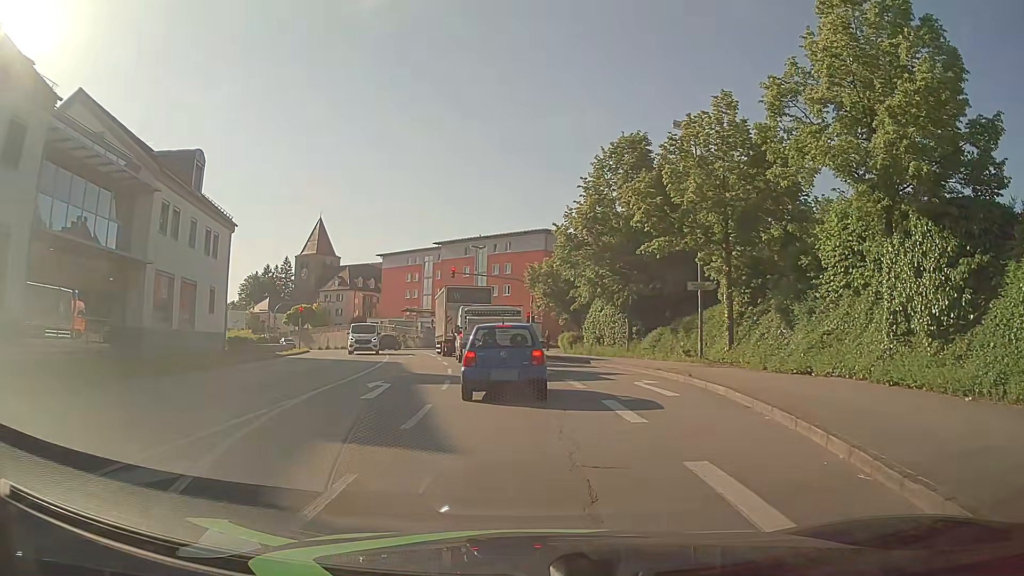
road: tertiary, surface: asphalt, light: Day
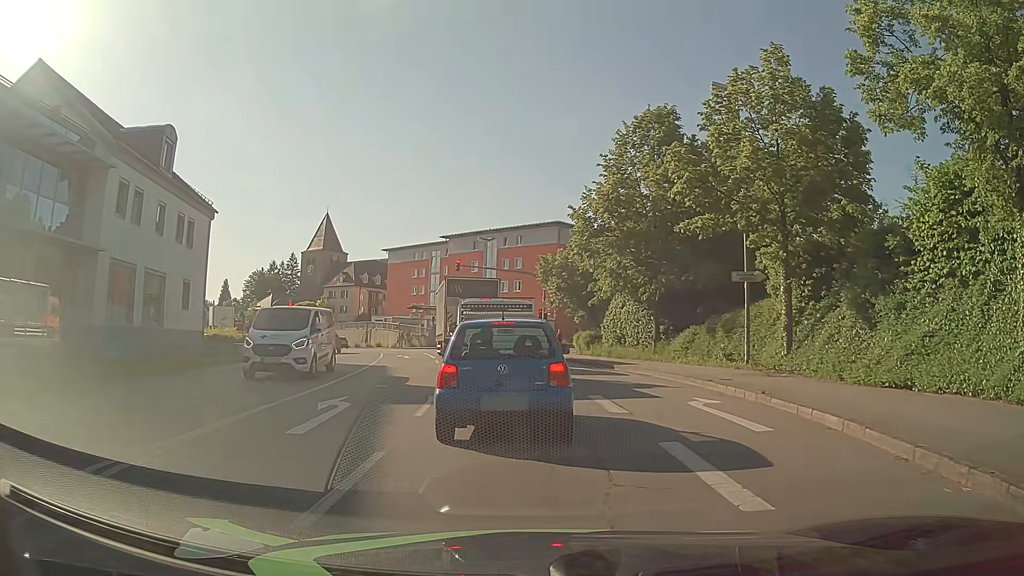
(-0.1, +4.6) m; +1°
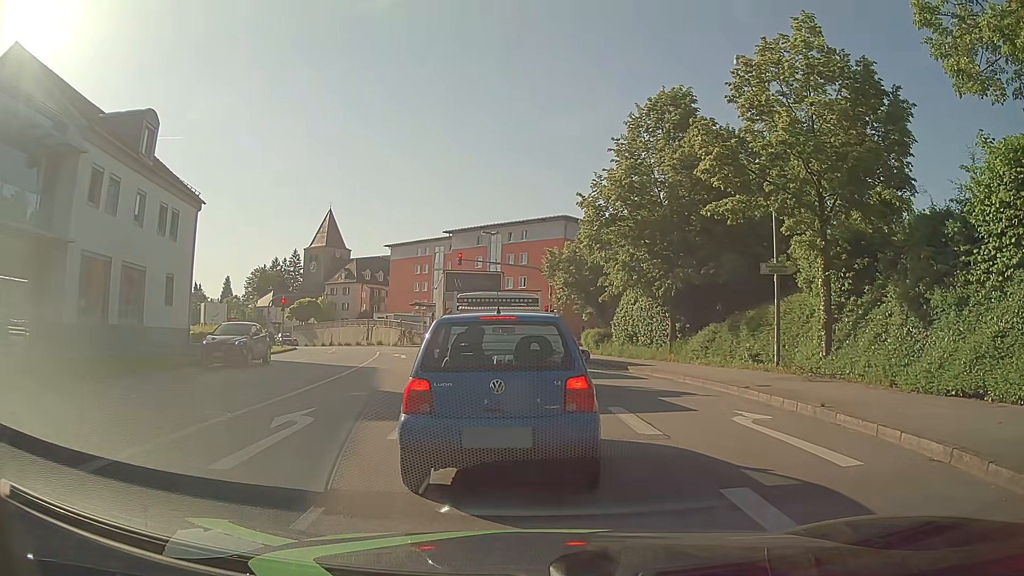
(-0.1, +2.3) m; -1°
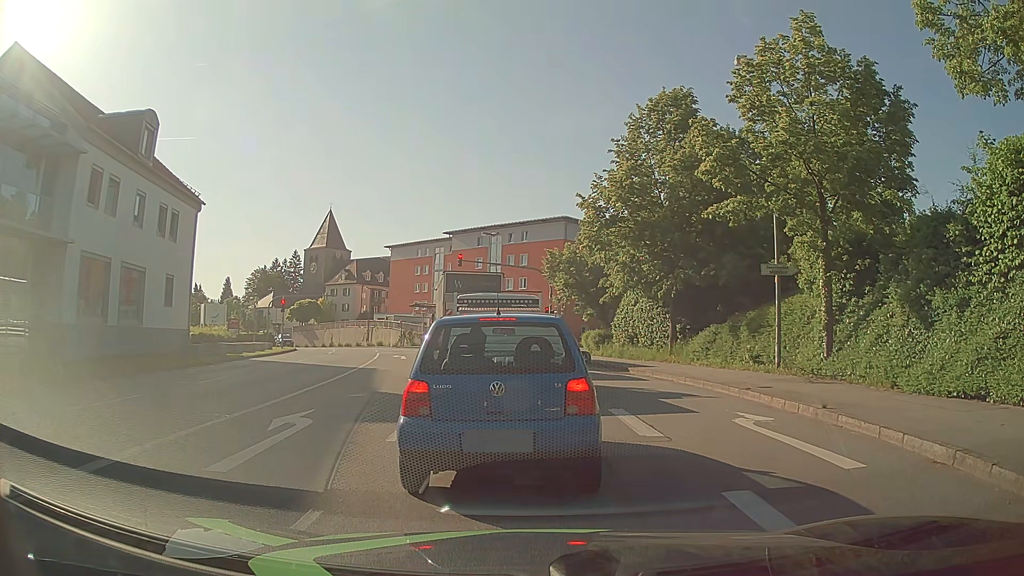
(0.0, +0.2) m; 0°
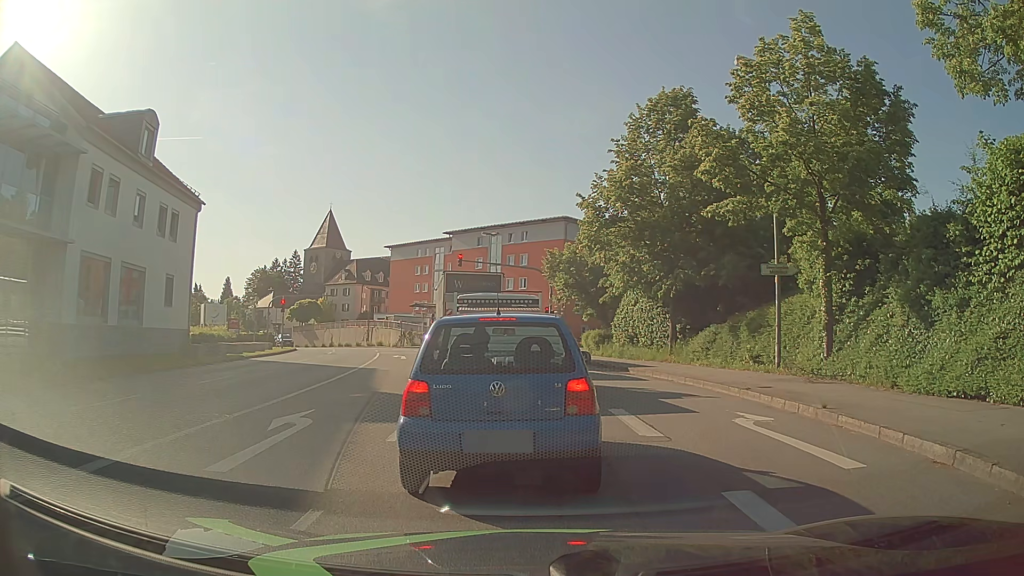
(0.0, 0.0) m; 0°
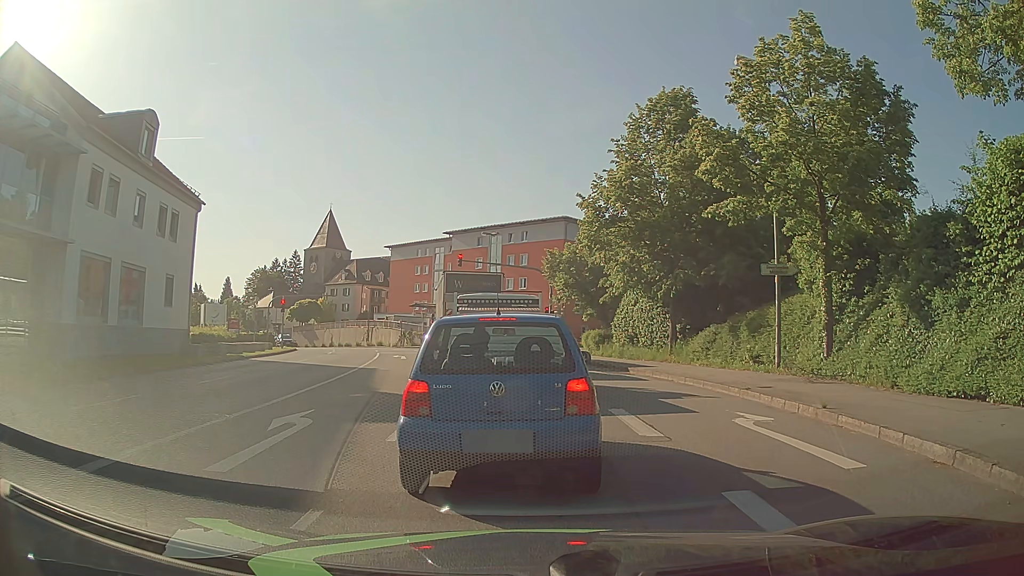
(0.0, 0.0) m; 0°
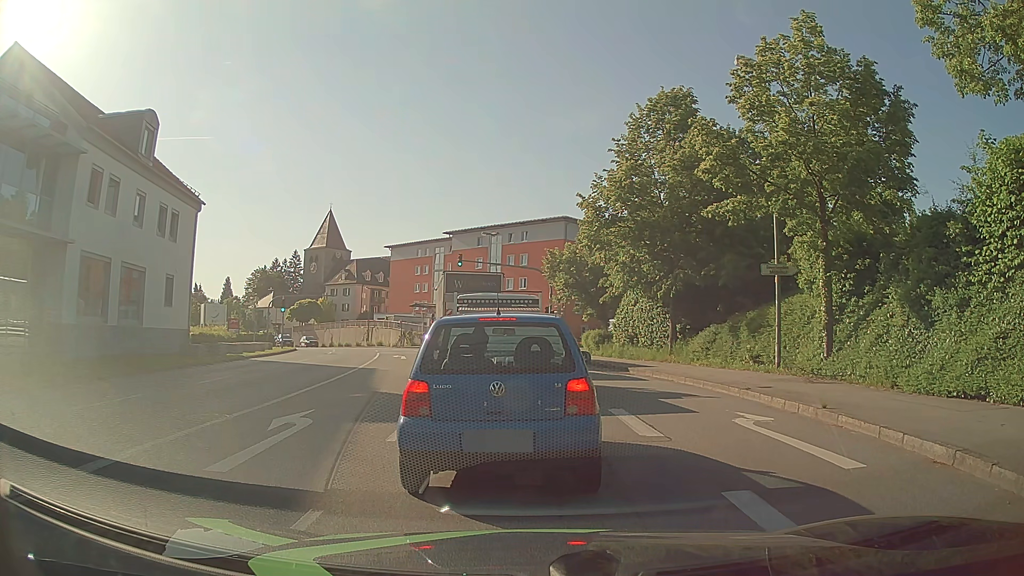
(0.0, 0.0) m; 0°
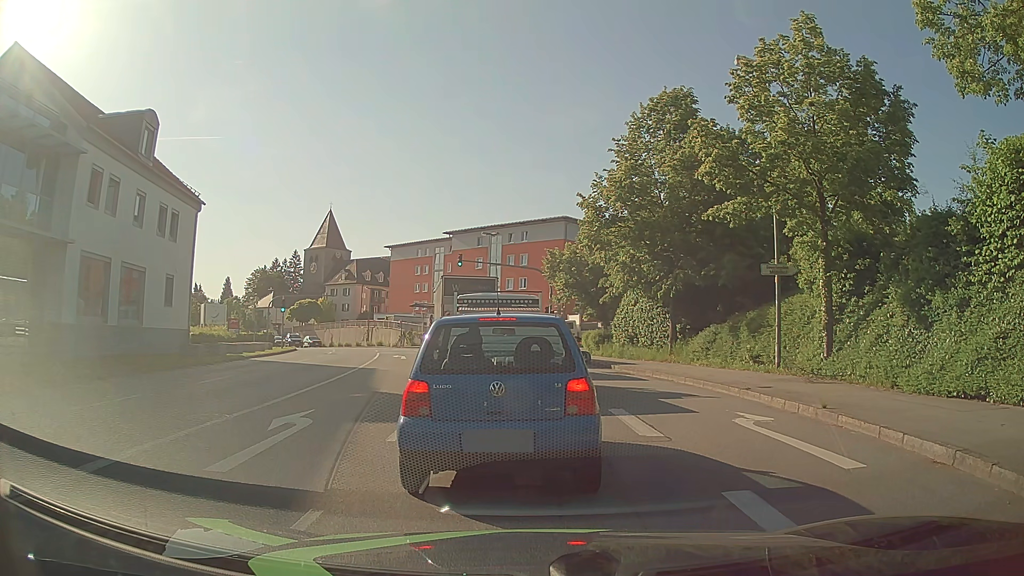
(0.0, 0.0) m; 0°
